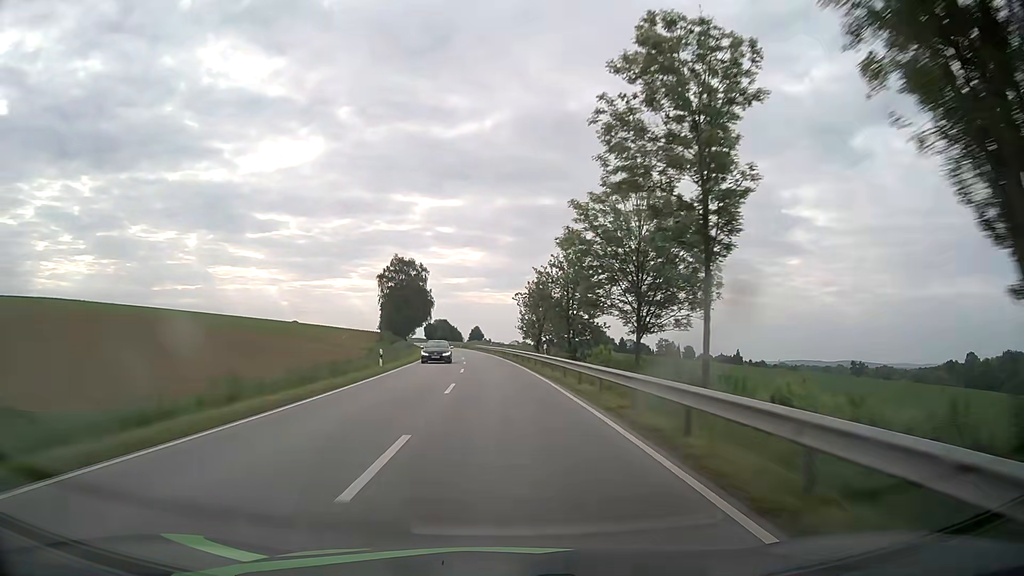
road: secondary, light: Day
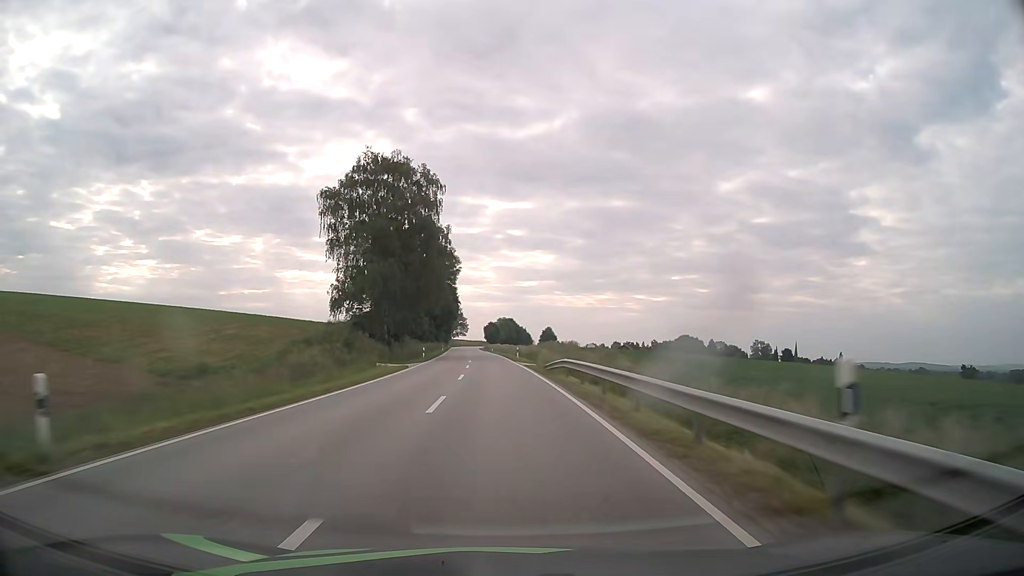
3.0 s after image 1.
(-3.8, +76.8) m; -6°
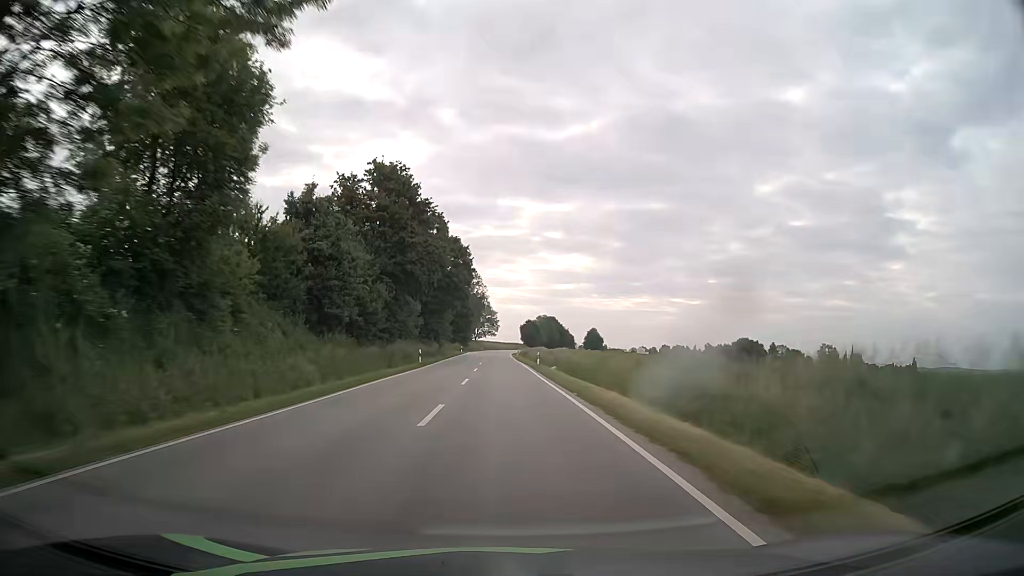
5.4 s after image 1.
(-2.1, +61.9) m; -3°
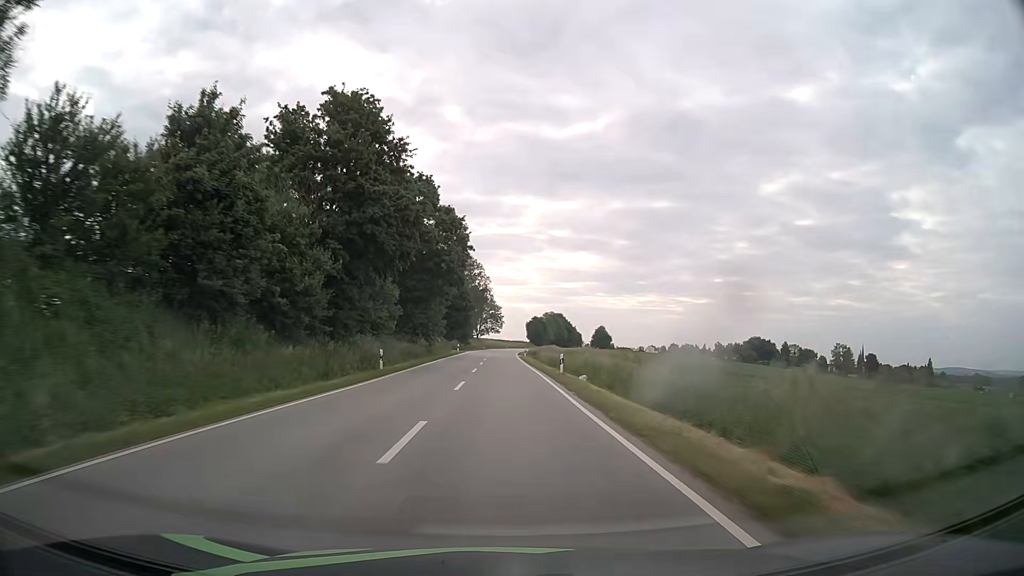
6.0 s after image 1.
(0.0, +15.6) m; 0°
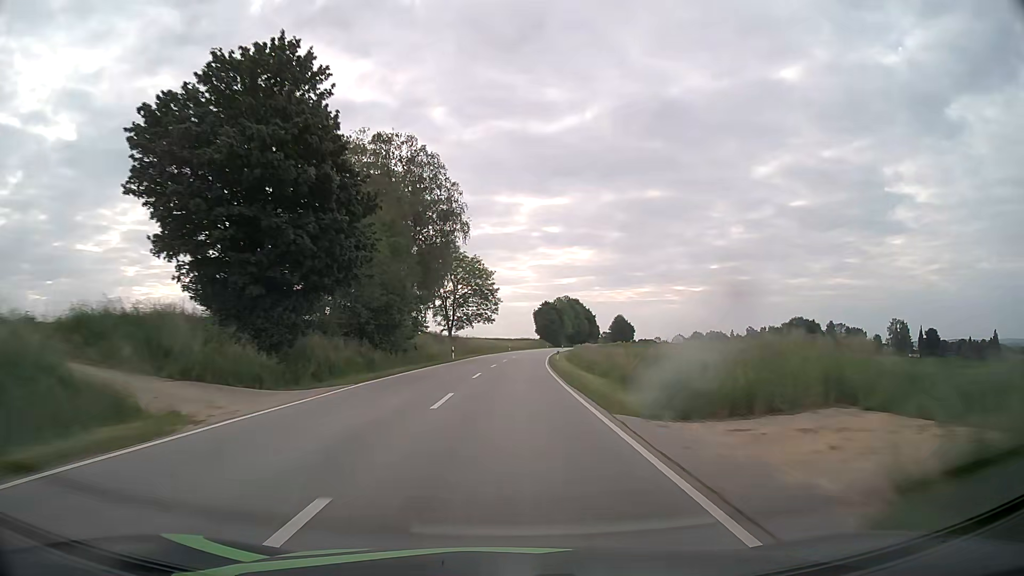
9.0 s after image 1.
(-0.5, +78.1) m; 0°
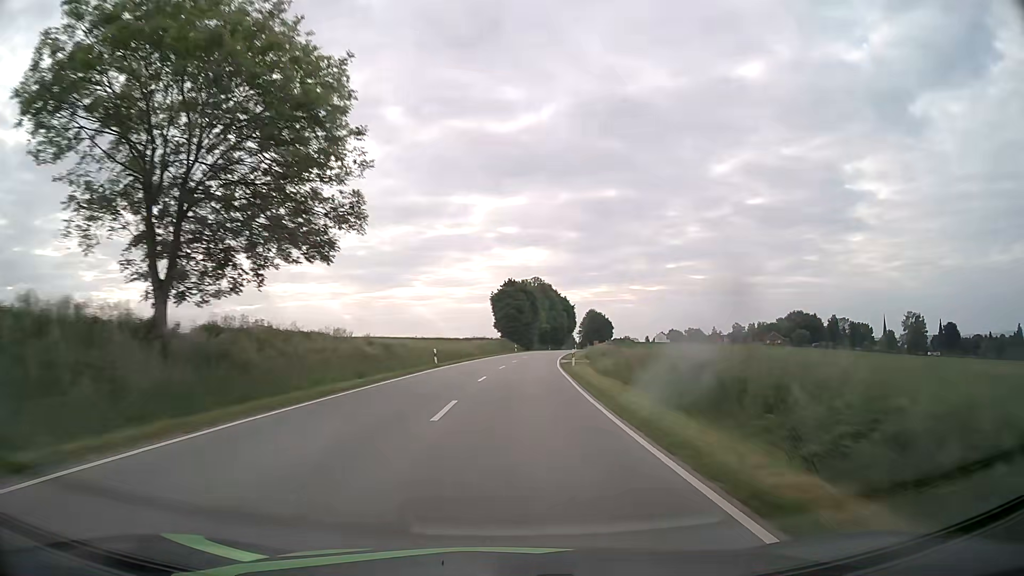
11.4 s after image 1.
(+1.7, +61.7) m; +4°
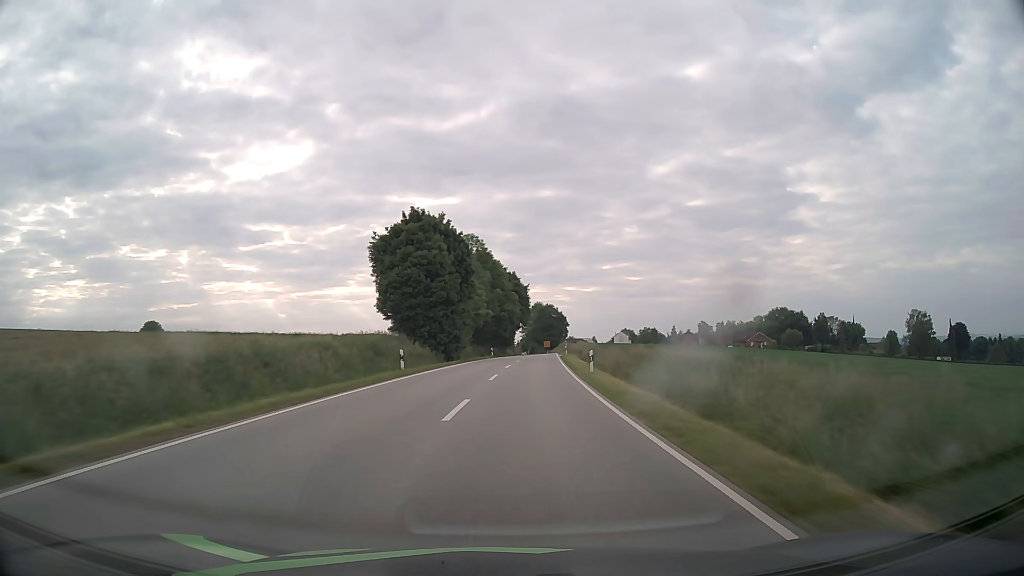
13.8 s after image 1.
(+2.6, +60.0) m; +5°
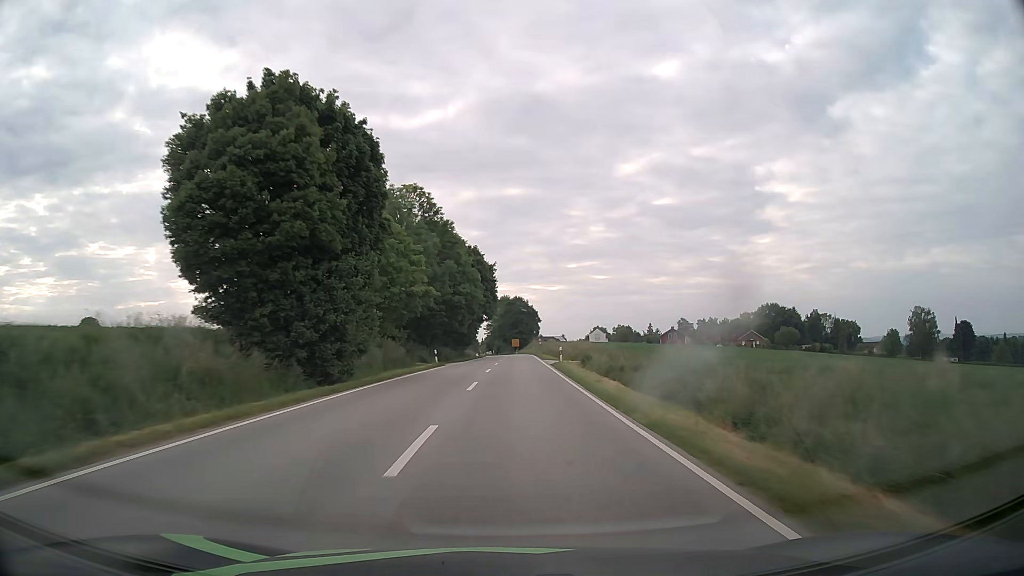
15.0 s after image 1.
(+0.7, +28.4) m; +3°
(0, +10) (0, +20) (0, +30) (+1, +40) (+1, +50) (+1, +60) (+1, +70) (+2, +80) (+2, +90) (+2, +100) m
